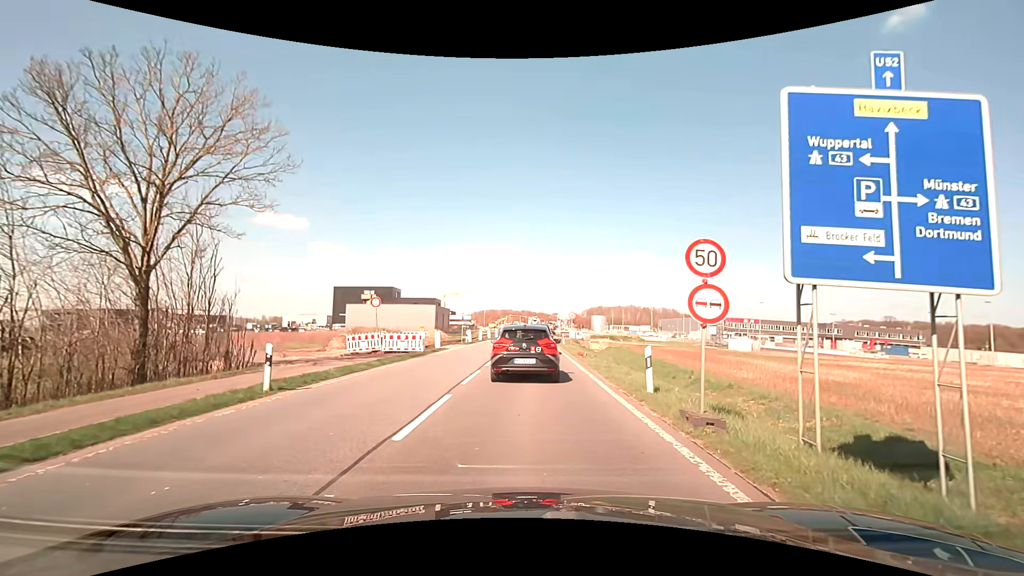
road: primary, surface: asphalt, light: Day
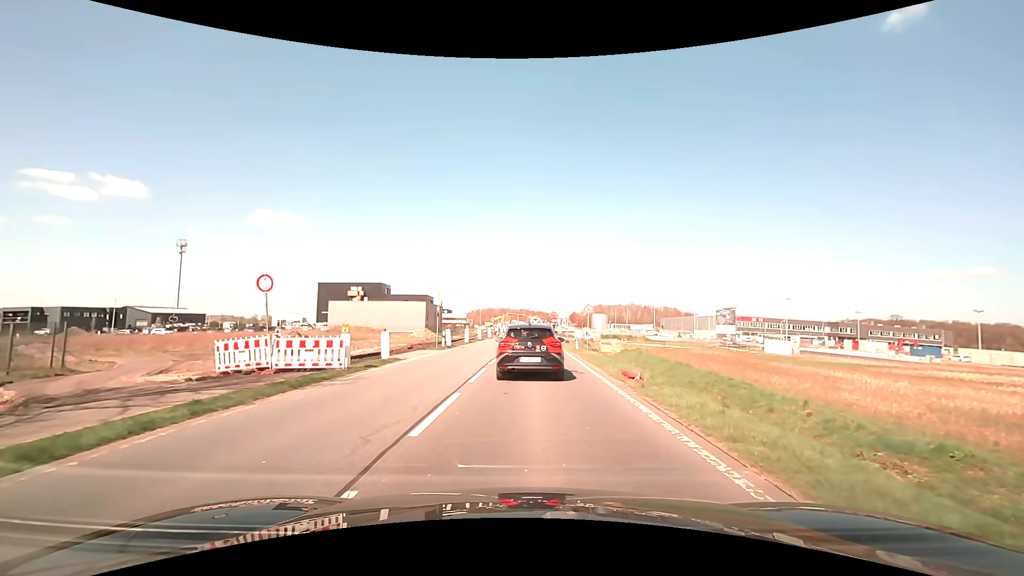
(0.0, +12.1) m; 0°
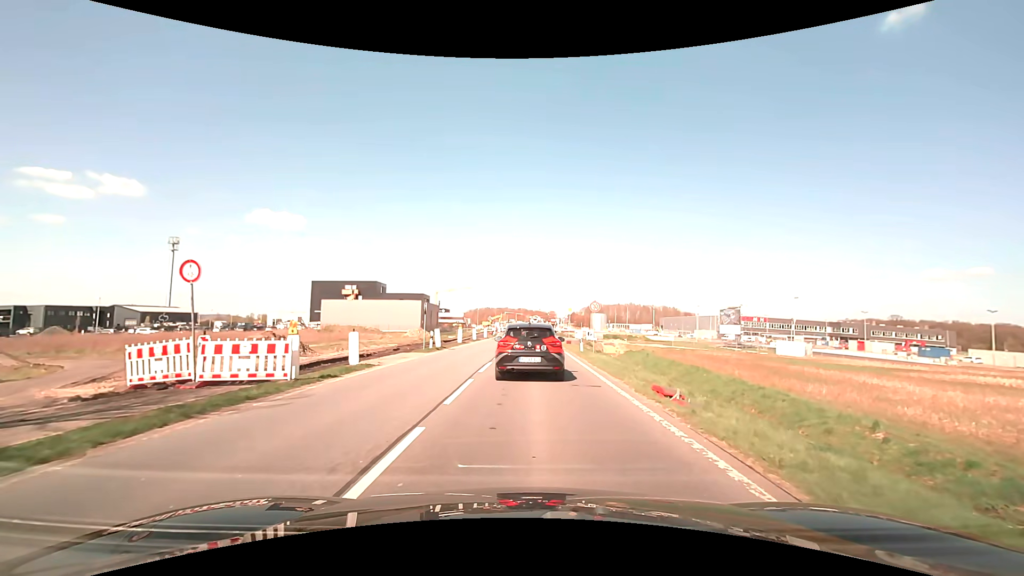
(0.0, +3.6) m; 0°
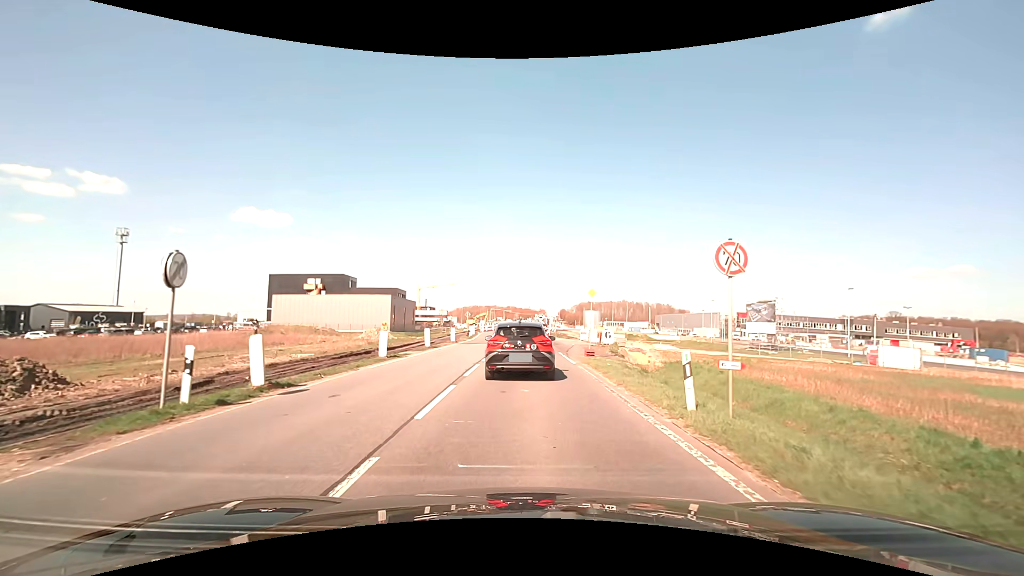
(+0.2, +19.7) m; +1°
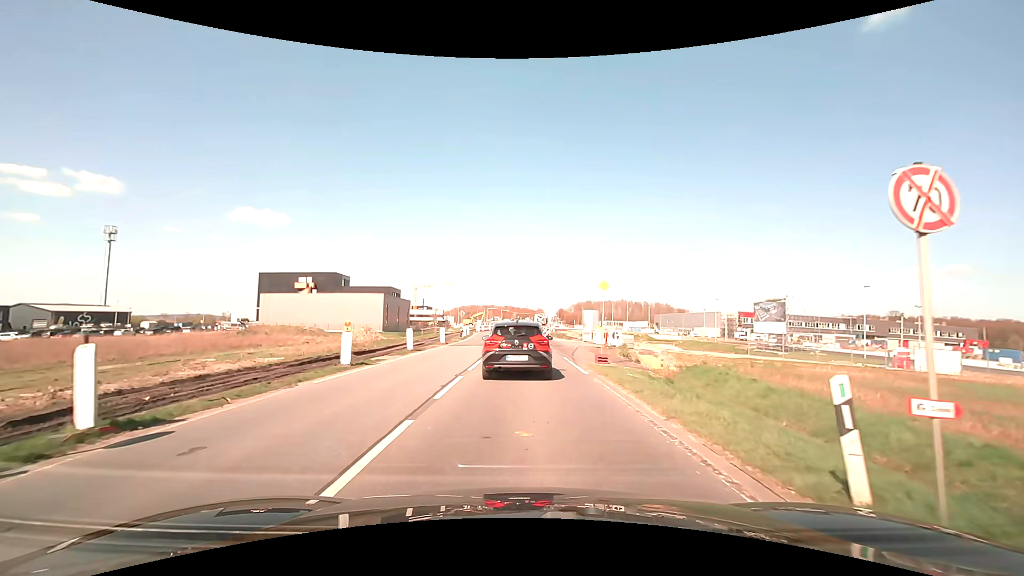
(0.0, +4.1) m; 0°
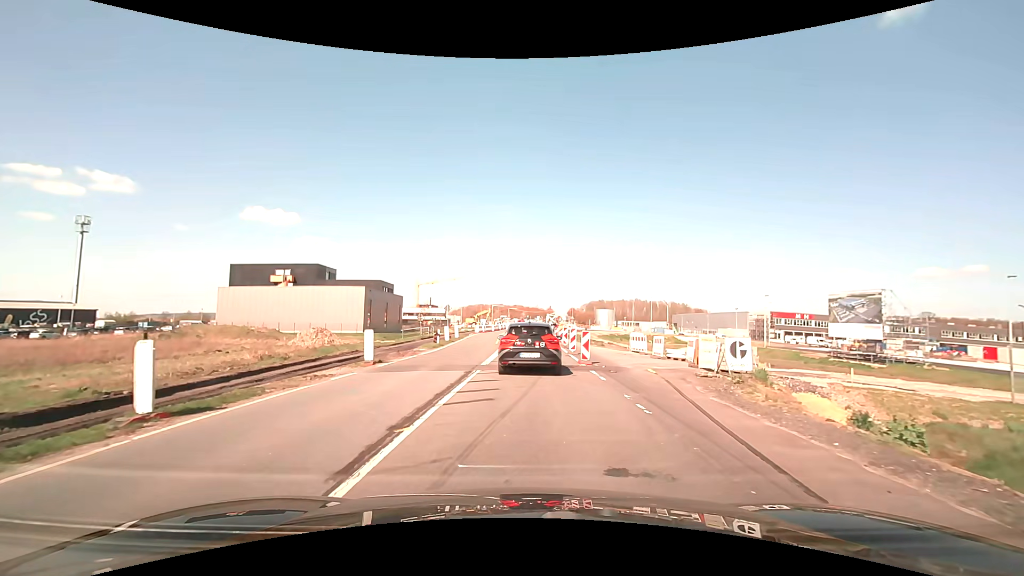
(0.0, +18.8) m; -1°
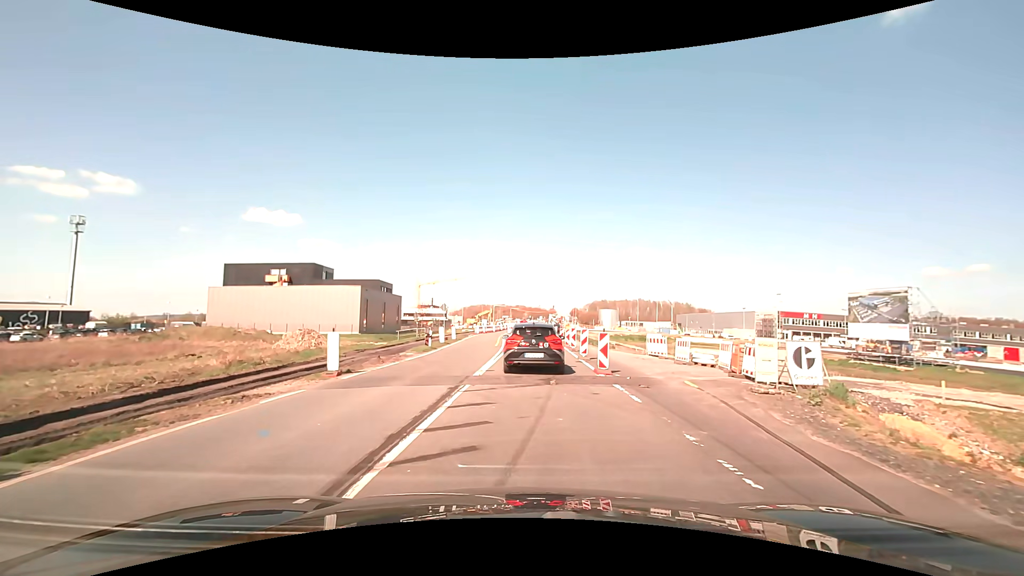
(0.0, +3.6) m; 0°
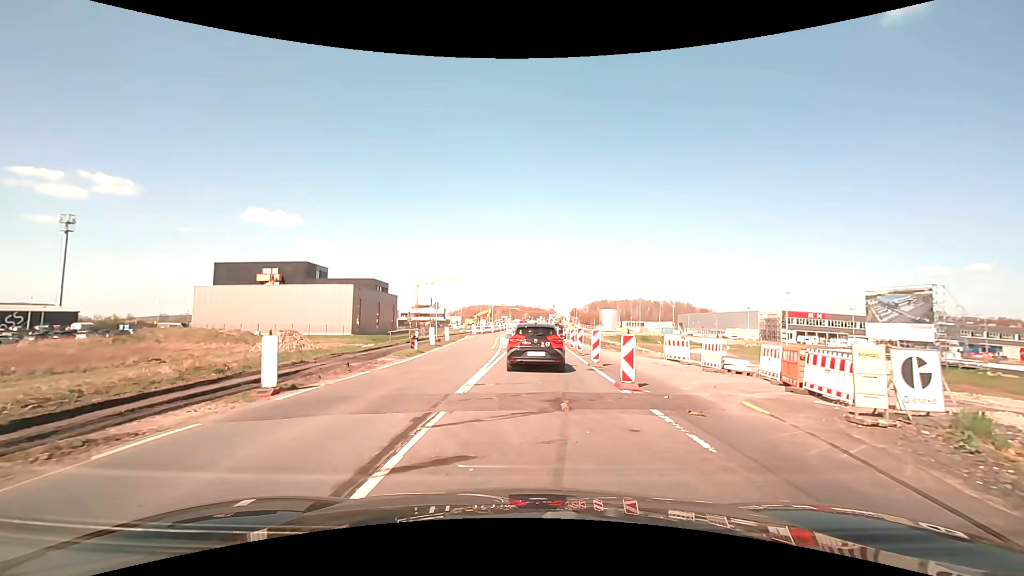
(0.0, +3.5) m; 0°
